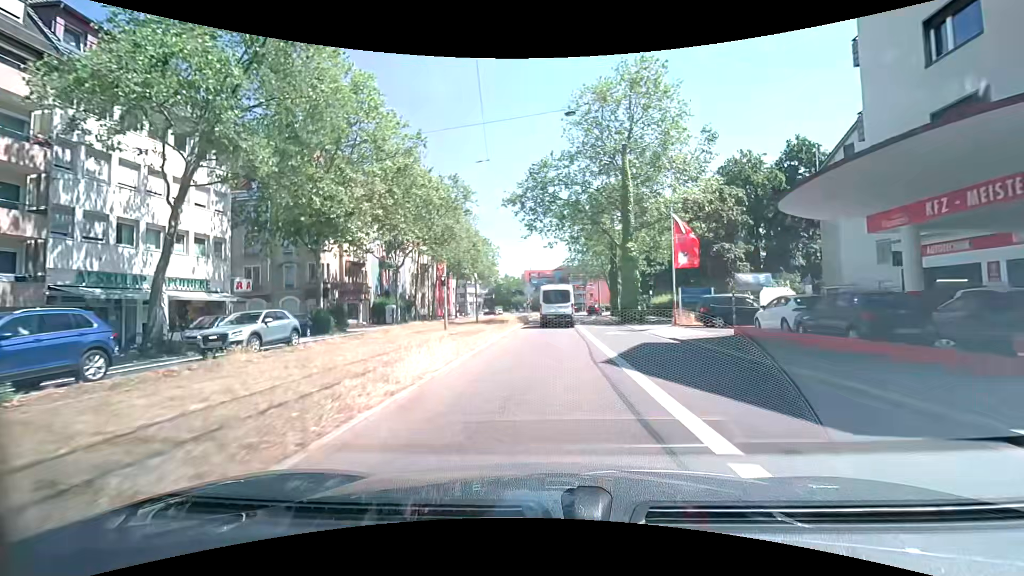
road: secondary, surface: asphalt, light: Day
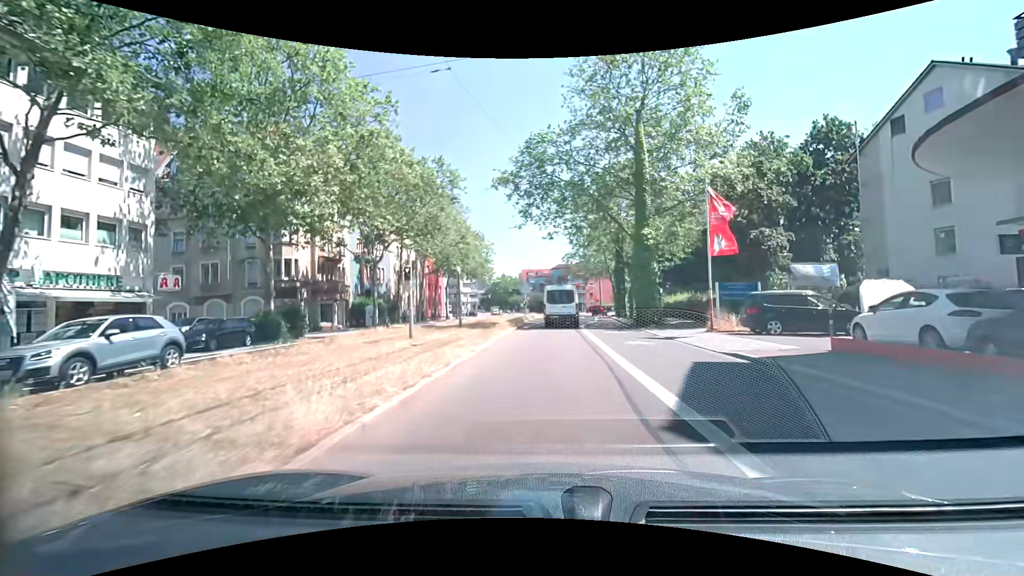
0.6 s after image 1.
(0.0, +6.2) m; 0°
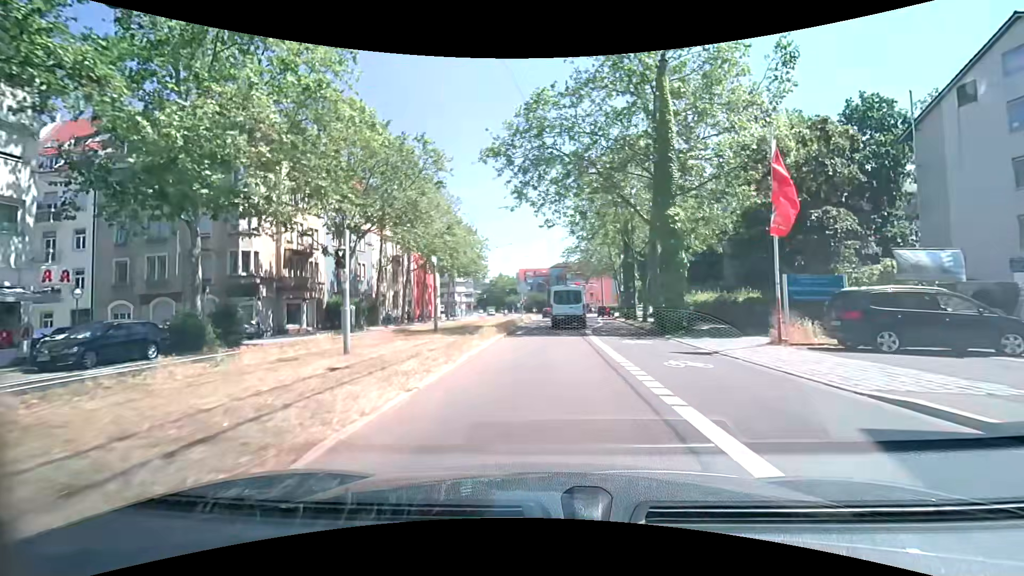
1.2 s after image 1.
(0.0, +6.1) m; 0°
